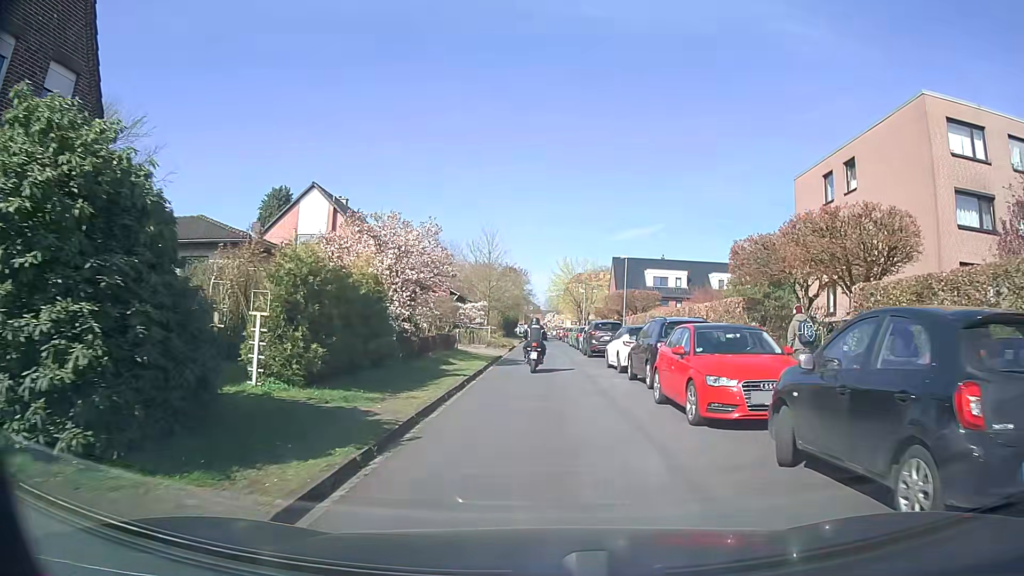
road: residential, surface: asphalt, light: Day
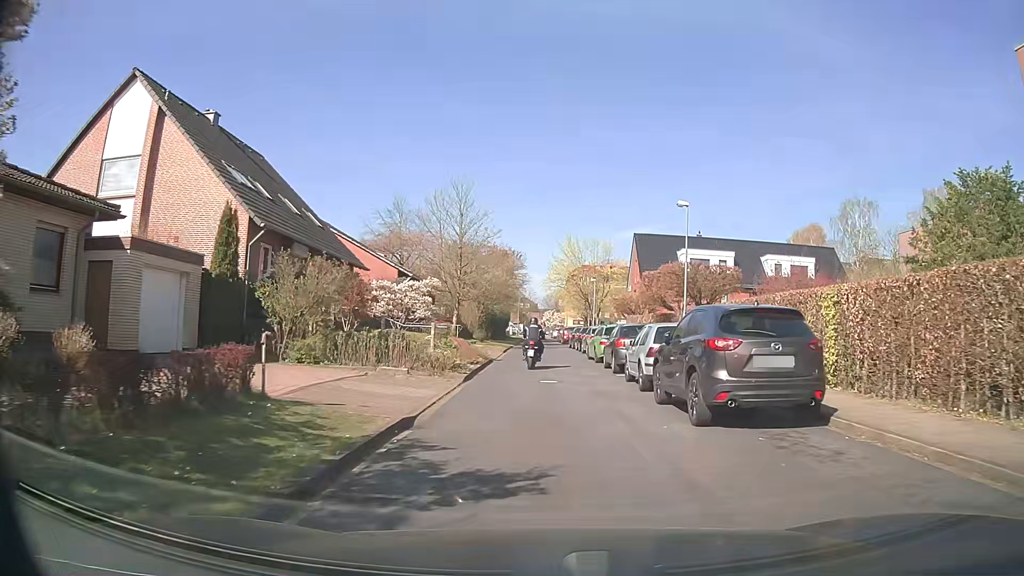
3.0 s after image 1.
(+0.2, +21.6) m; +1°
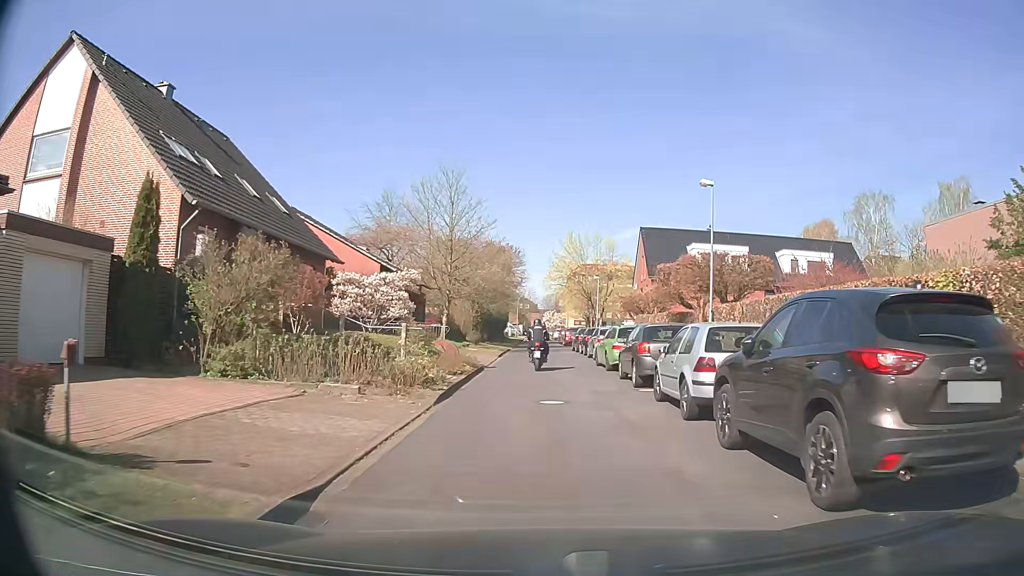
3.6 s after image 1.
(0.0, +4.4) m; 0°
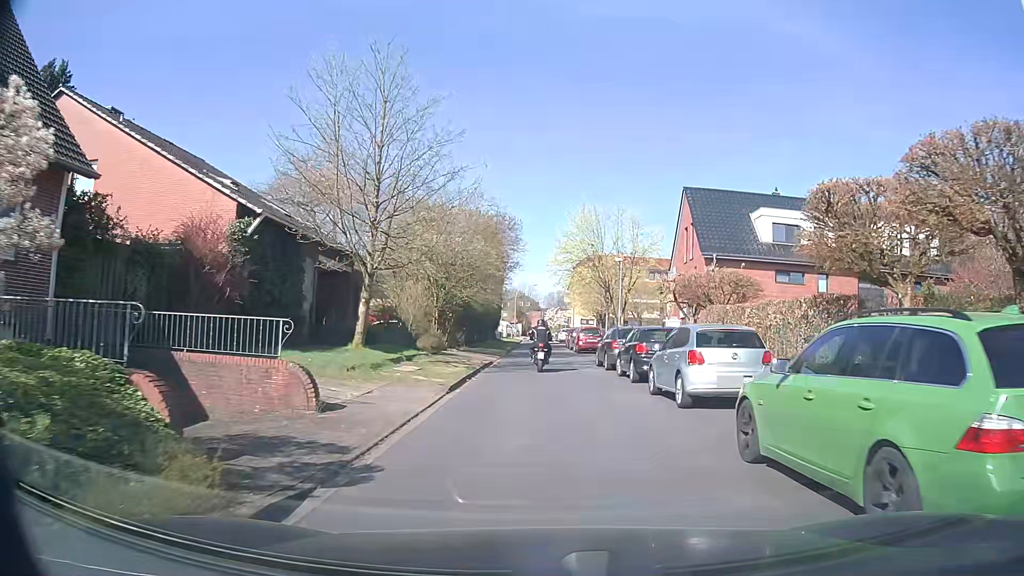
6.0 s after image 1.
(-0.1, +17.8) m; -1°
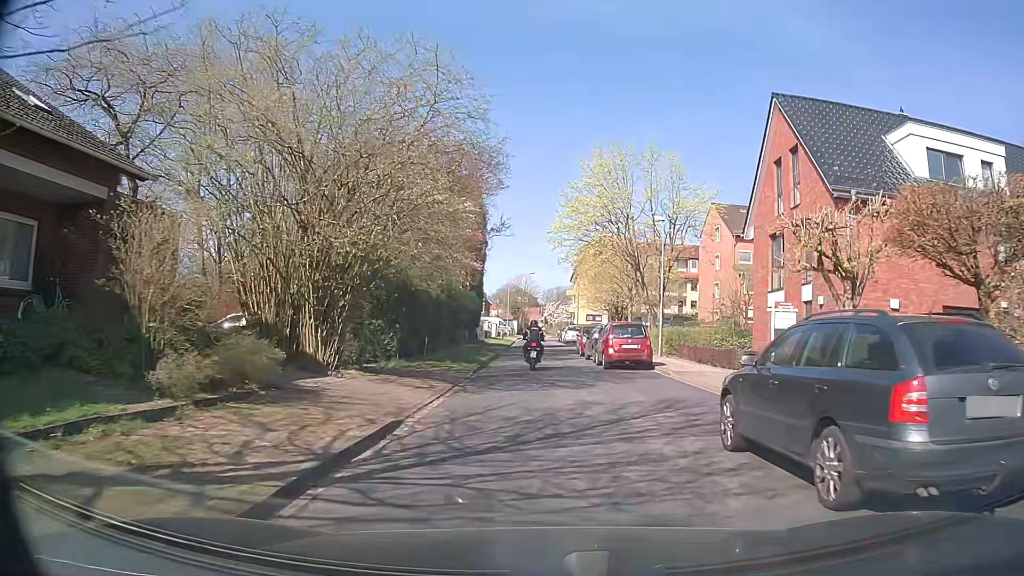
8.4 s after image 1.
(+0.2, +17.9) m; 0°
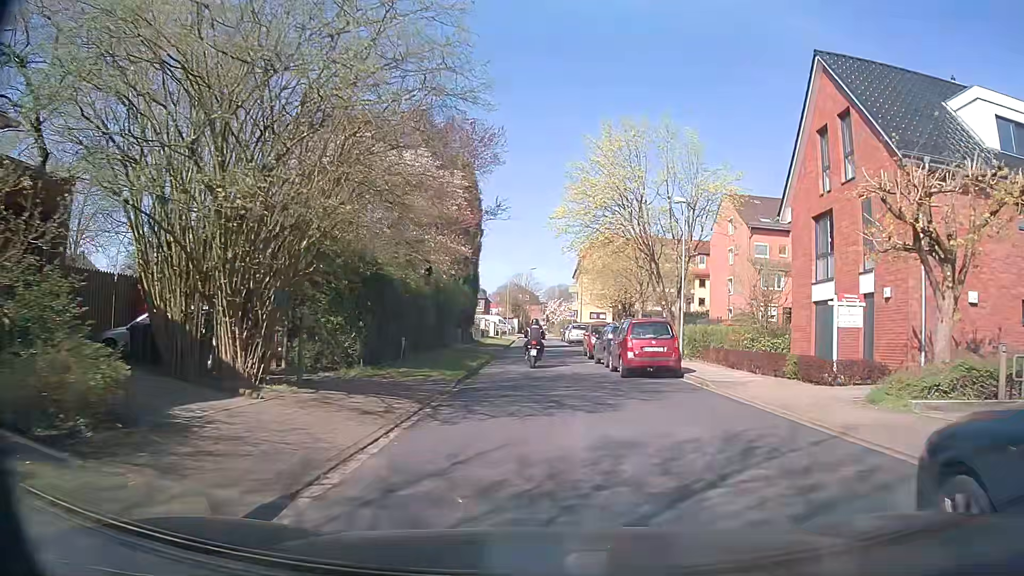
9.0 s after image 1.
(0.0, +4.5) m; -1°
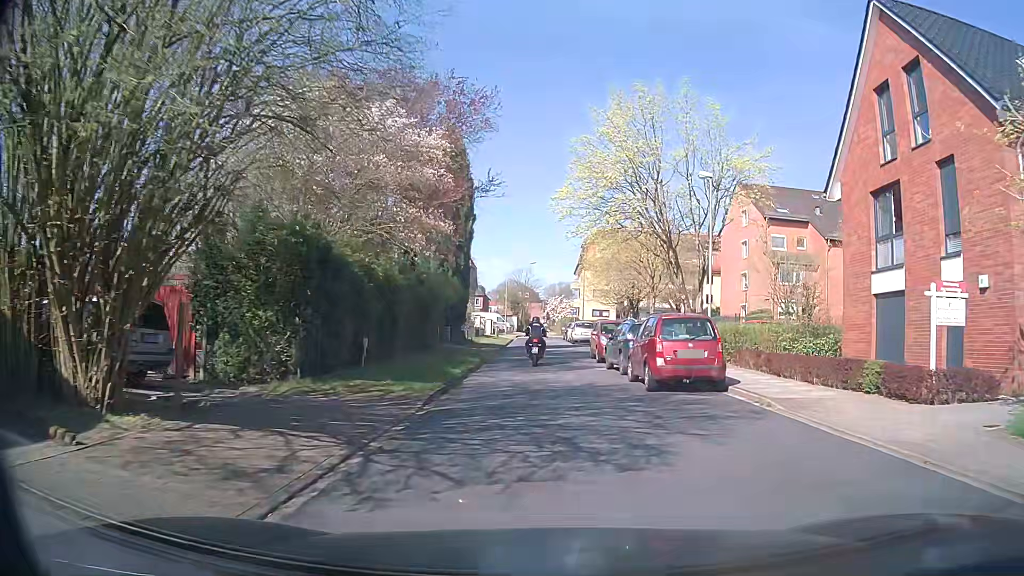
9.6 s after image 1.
(+0.1, +4.5) m; +1°
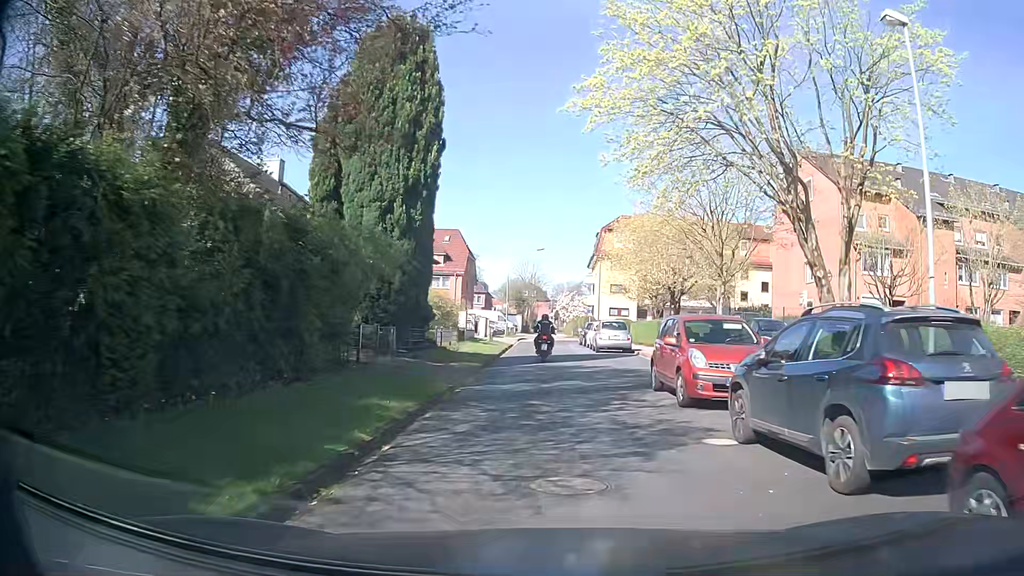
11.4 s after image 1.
(-0.2, +13.5) m; -1°
(0, +10) (0, +20) (0, +30) (0, +40) (+2, +50) (+7, +58) (+15, +64) (+25, +66) (+35, +66) (+45, +67) m
